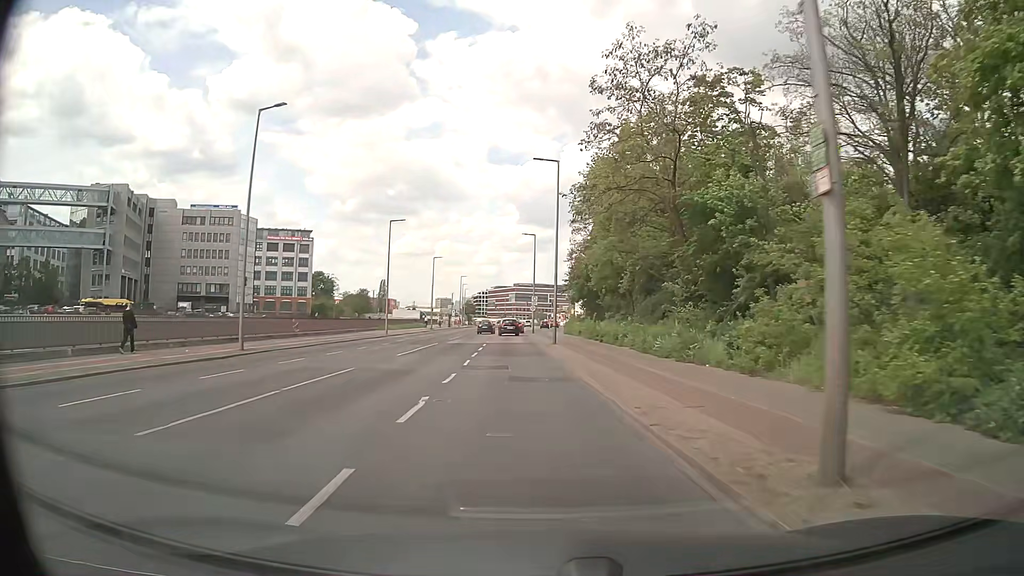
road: secondary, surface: asphalt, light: Day
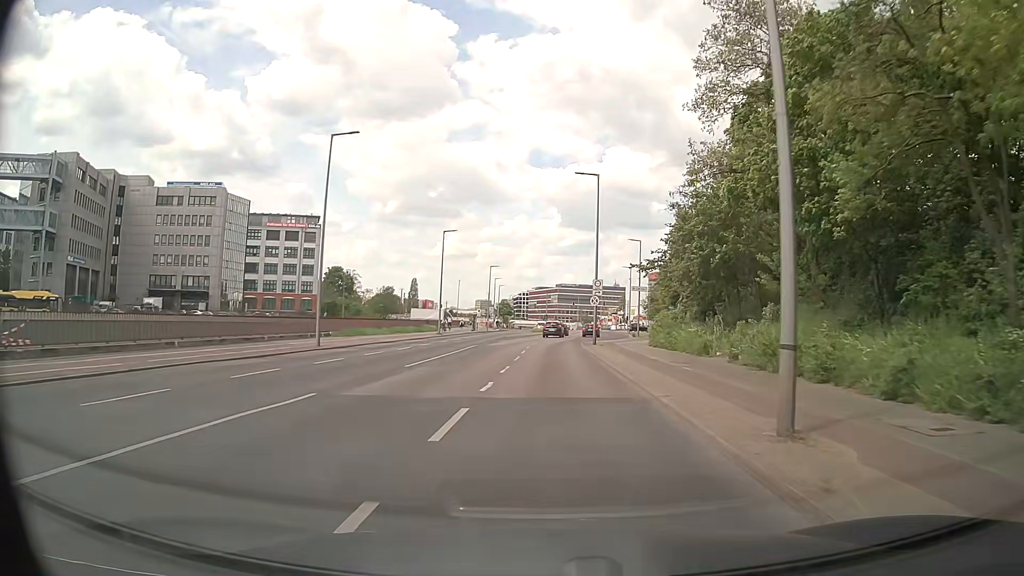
(-1.7, +30.3) m; -4°
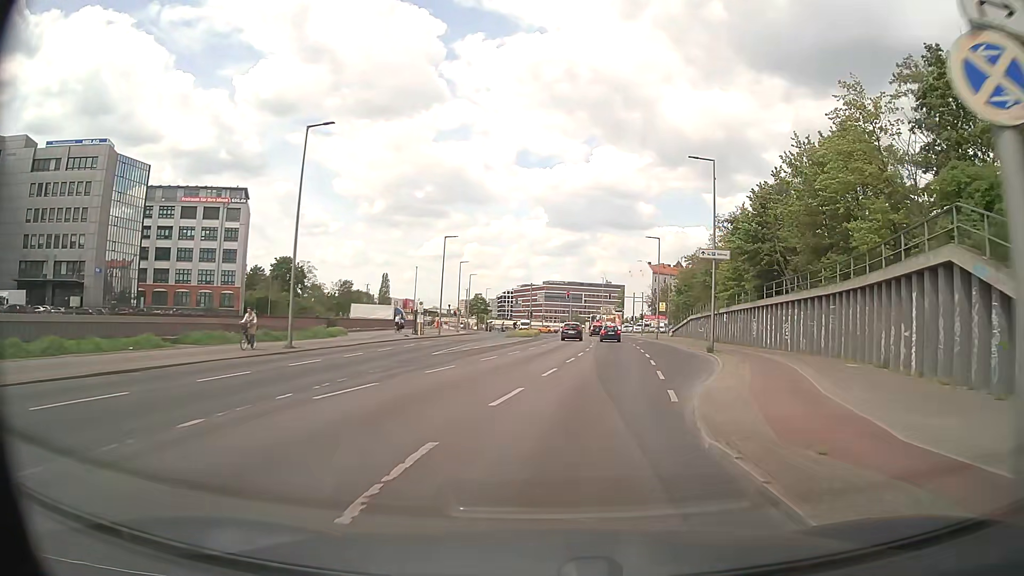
(+0.5, +37.8) m; +1°
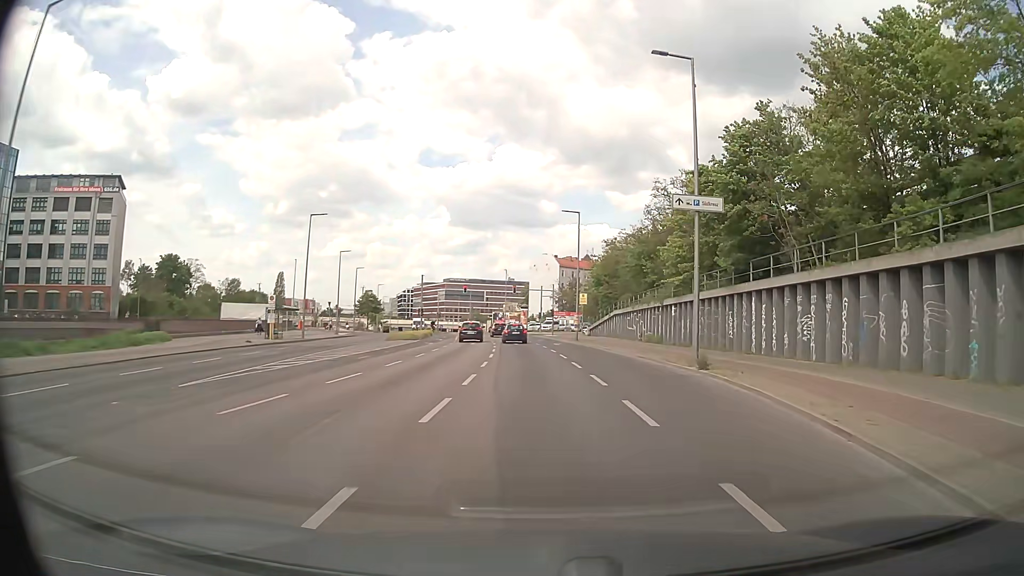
(+0.9, +15.1) m; +8°
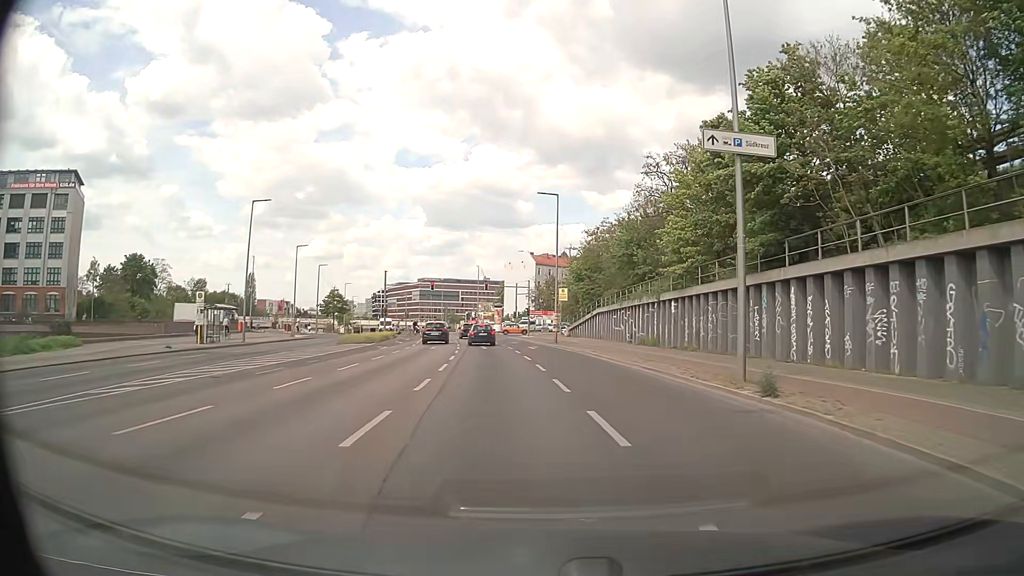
(+0.2, +7.5) m; +3°
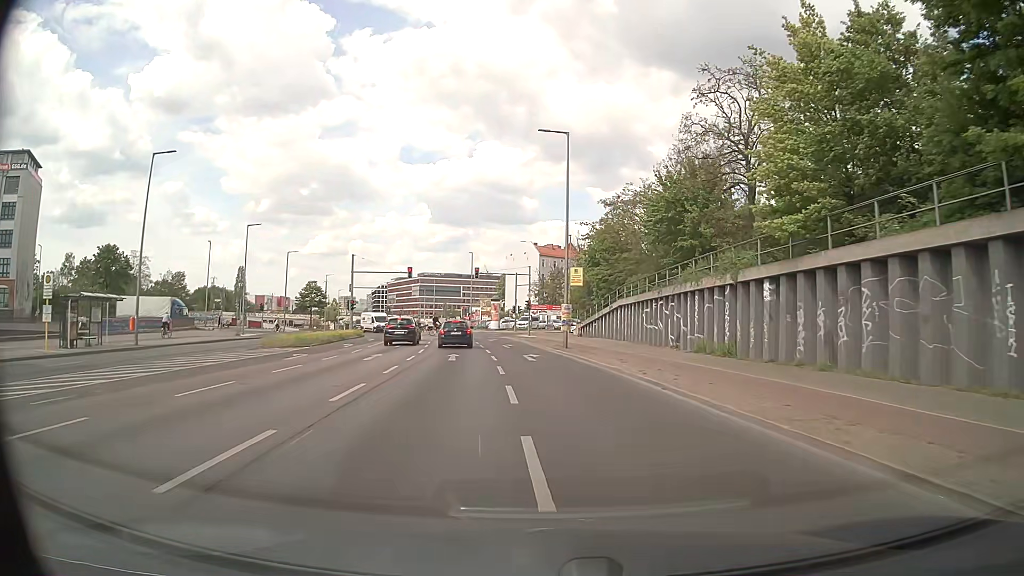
(+0.1, +15.0) m; 0°
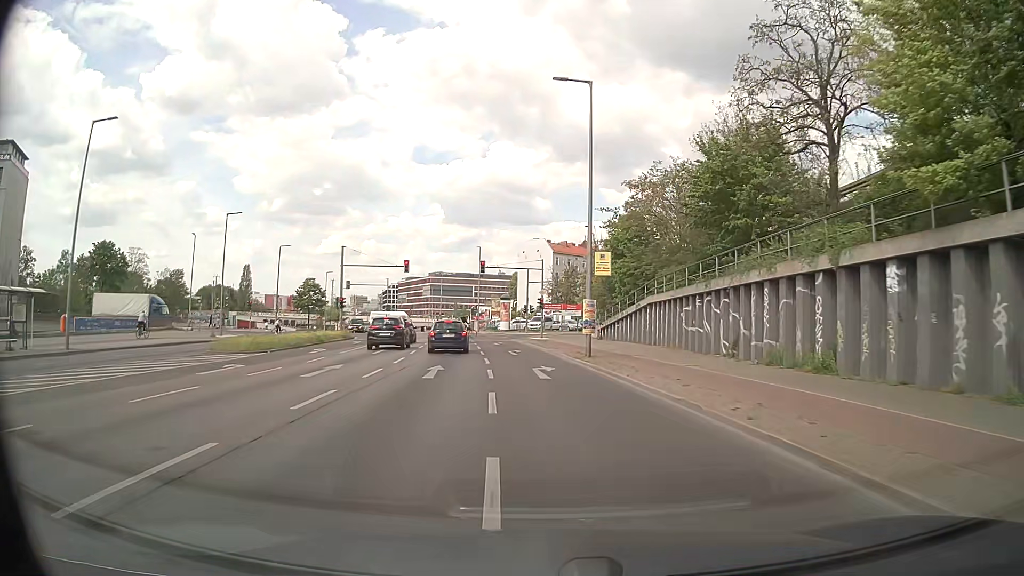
(-0.1, +7.4) m; -1°
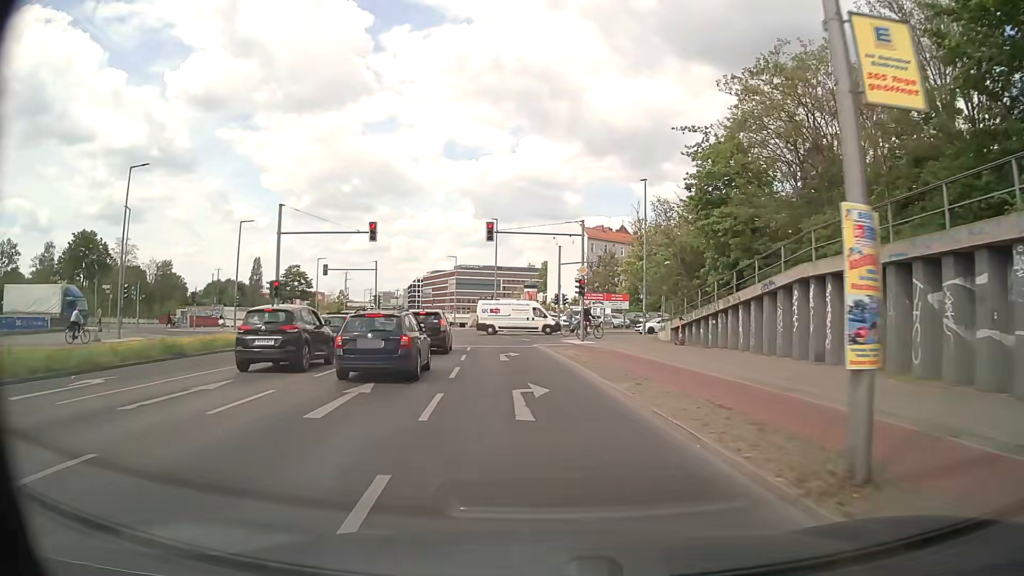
(-0.5, +19.3) m; -3°
(0, +10) (-1, +20) (-2, +30) (-2, +40) (+2, +48) (+11, +53) (+20, +56) (+30, +60) (+39, +64) (+48, +67) m
